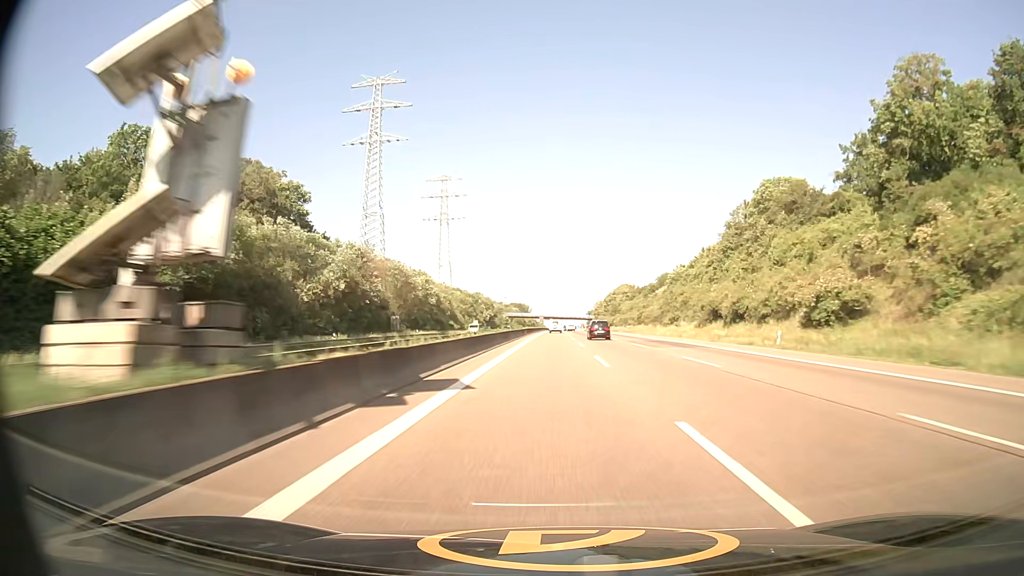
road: motorway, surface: asphalt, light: Day
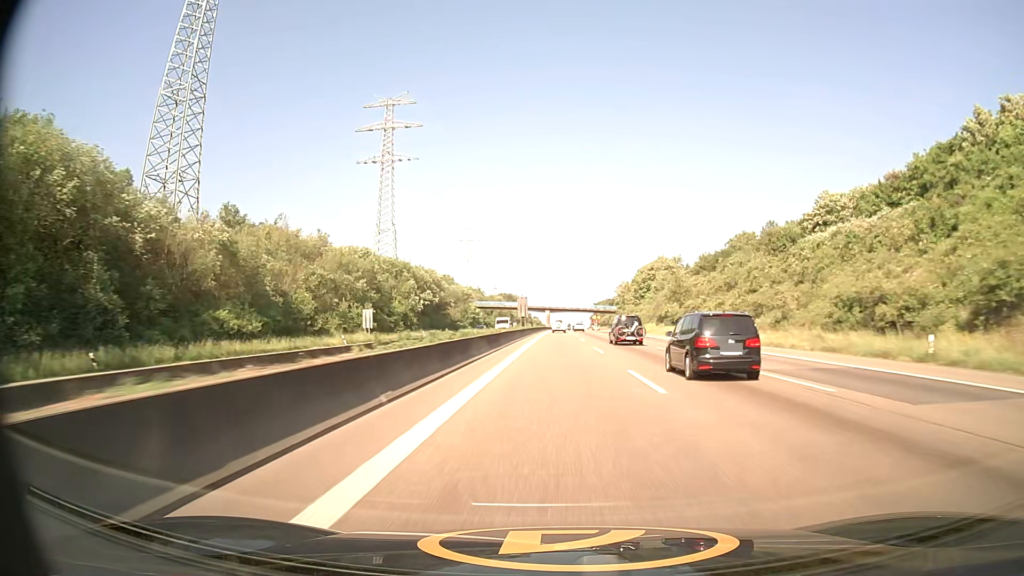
(0.0, +115.4) m; 0°
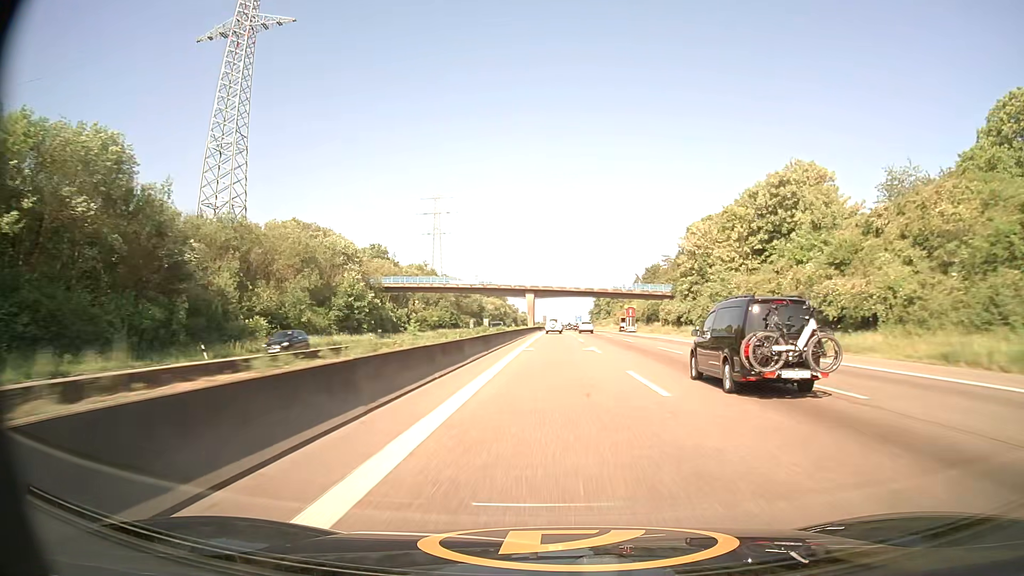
(+0.9, +108.5) m; +1°
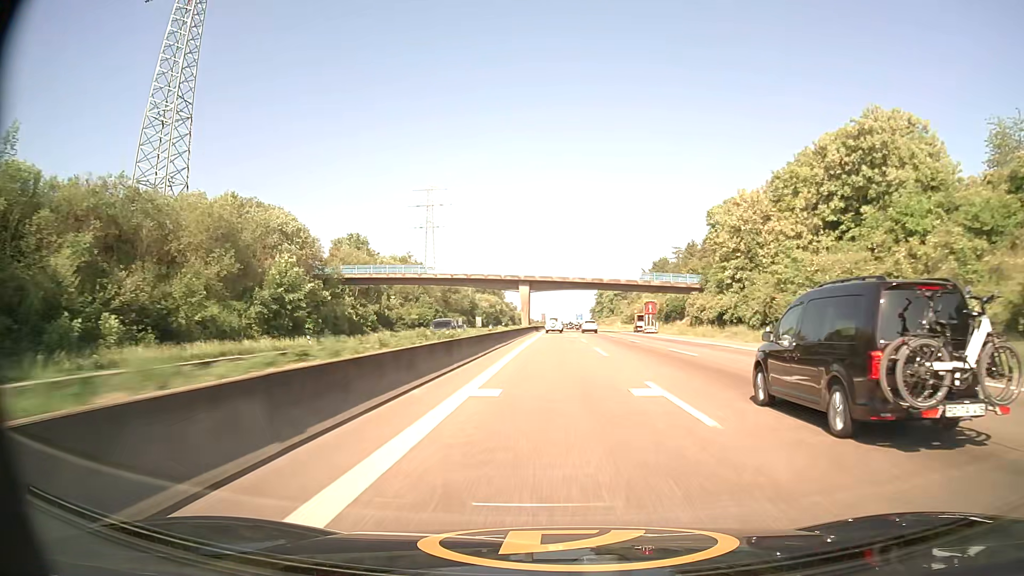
(0.0, +20.8) m; 0°
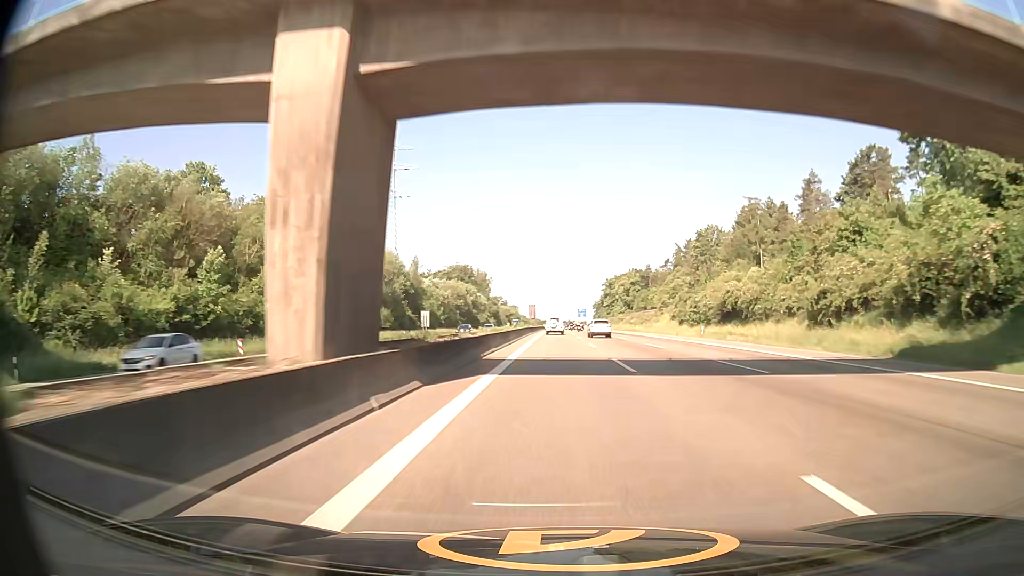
(+0.1, +80.2) m; 0°
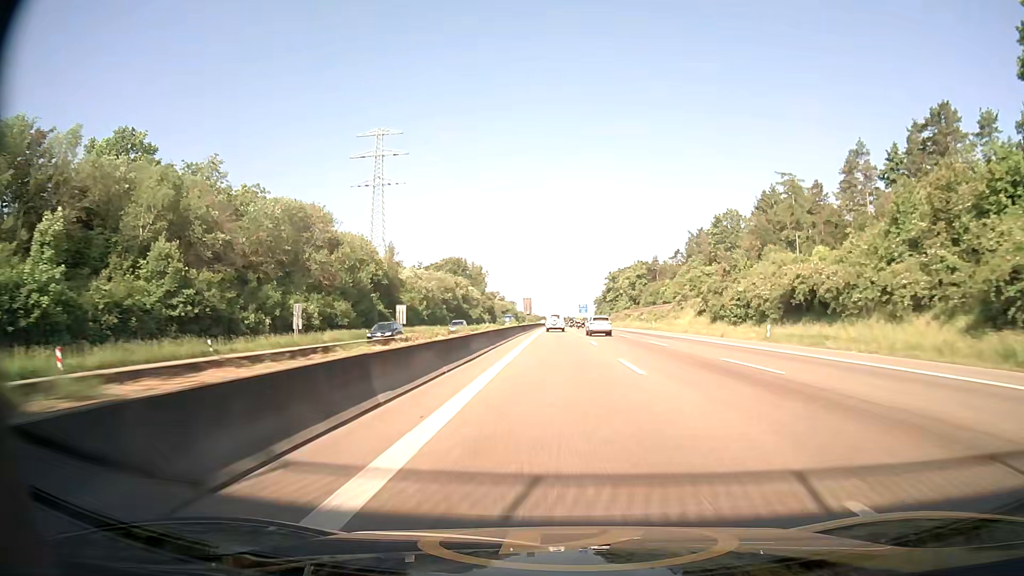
(0.0, +19.0) m; -1°
(0, +10) (0, +20) (0, +30) (0, +40) (+1, +50) (+1, +60) (+1, +70) (+1, +80) (+1, +90) (+2, +100) m
